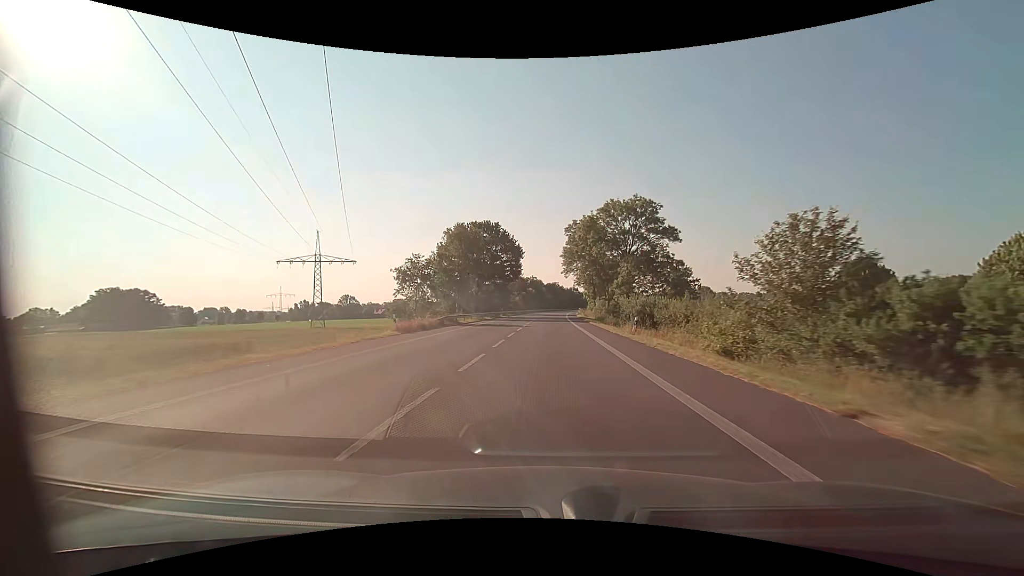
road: primary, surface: asphalt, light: Day
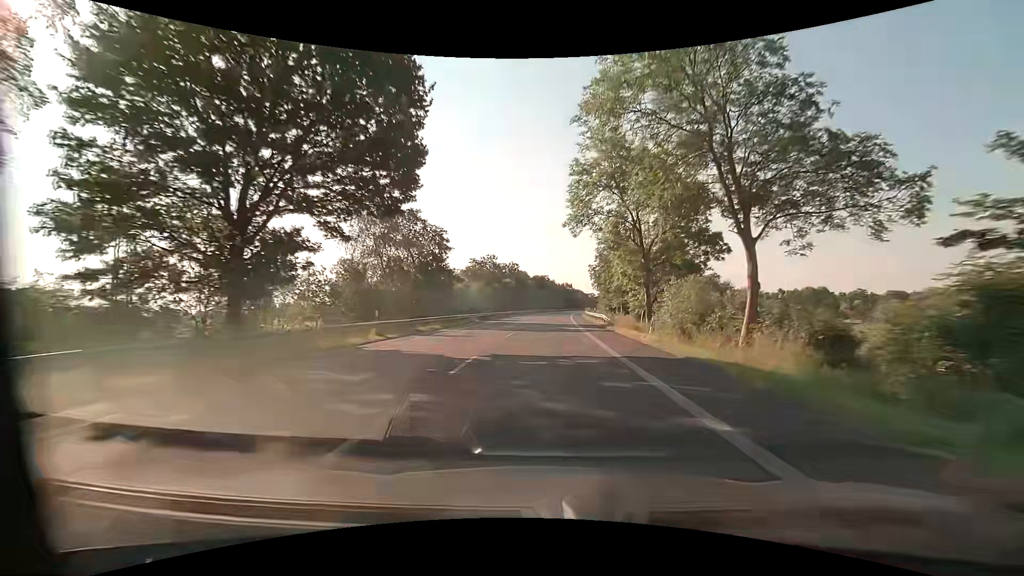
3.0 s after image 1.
(+0.5, +56.4) m; +1°
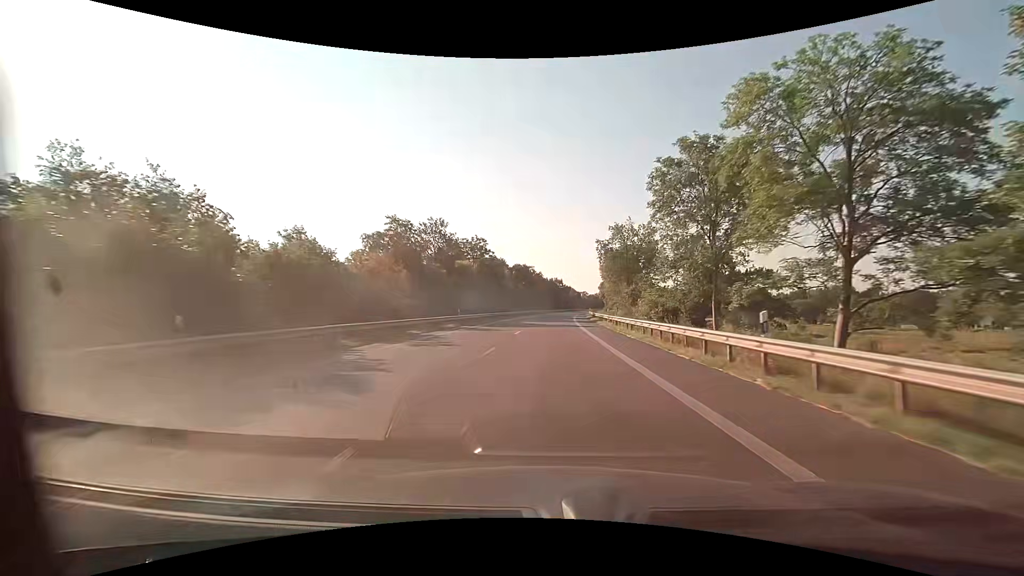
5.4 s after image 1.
(+0.4, +45.1) m; +1°
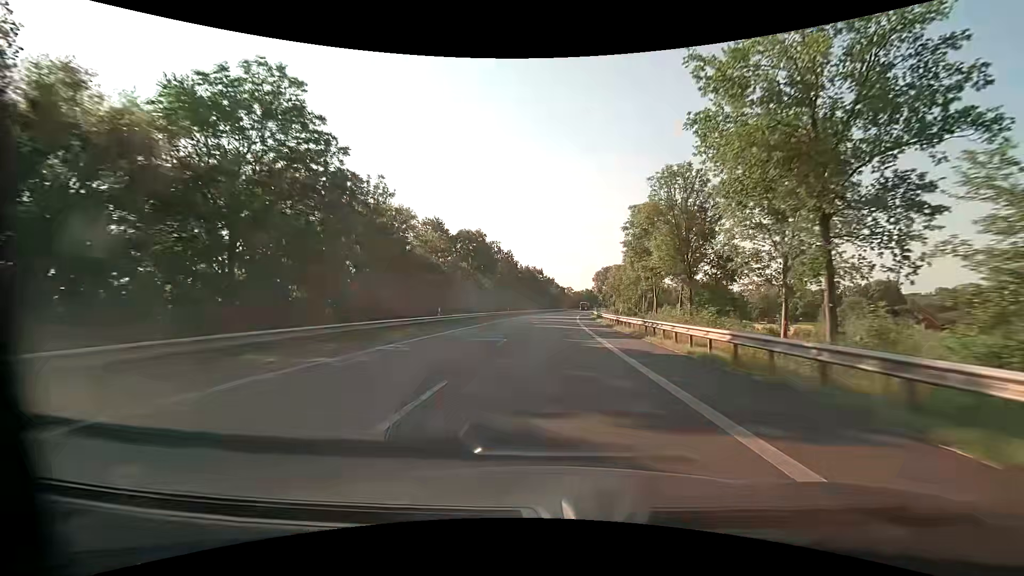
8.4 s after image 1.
(+1.2, +56.5) m; +2°
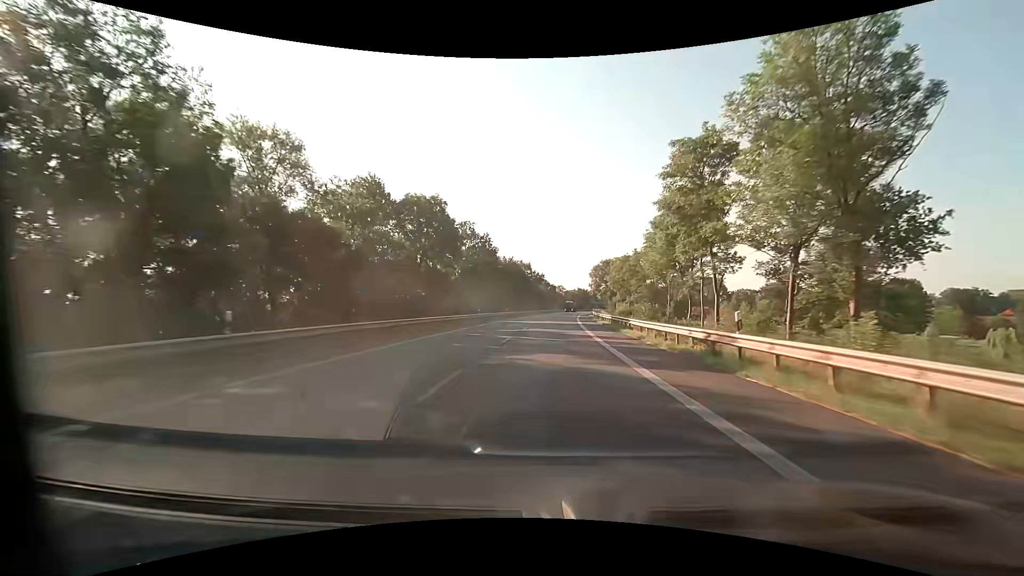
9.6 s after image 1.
(+0.3, +22.6) m; +2°
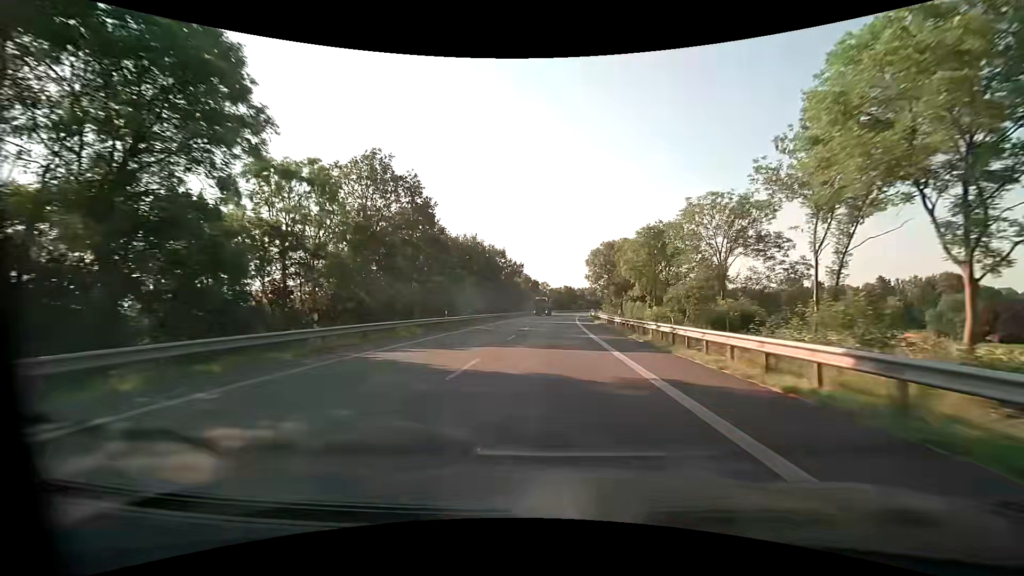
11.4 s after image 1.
(+0.4, +34.0) m; +2°
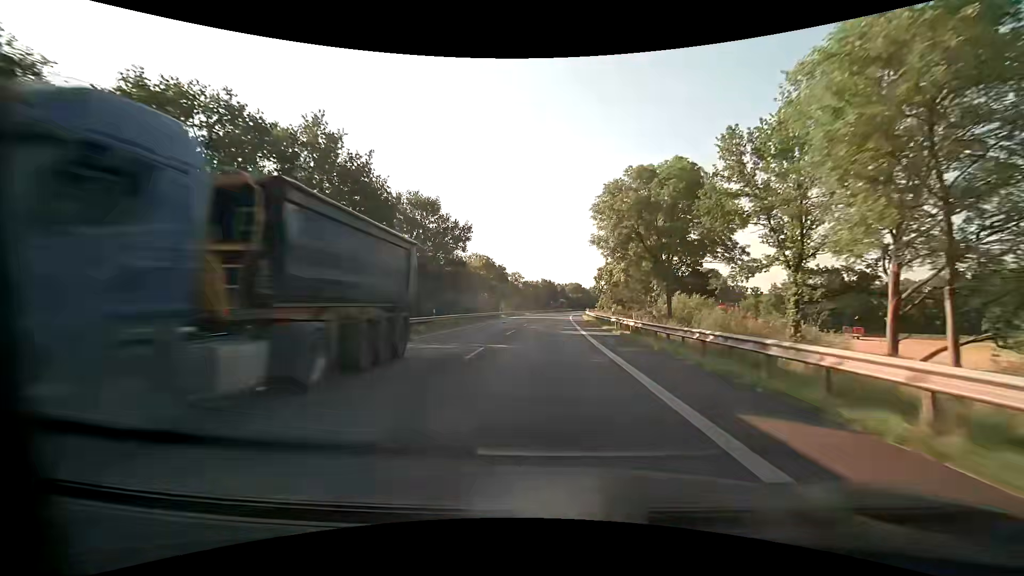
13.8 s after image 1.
(+1.1, +45.3) m; +3°
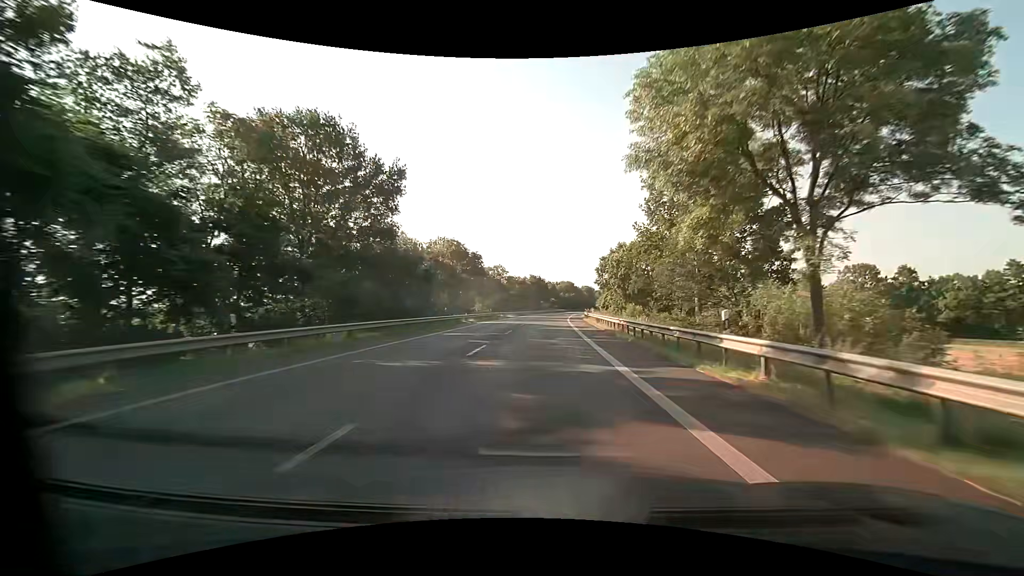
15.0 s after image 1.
(+0.3, +22.7) m; +1°
(0, +10) (0, +20) (0, +30) (0, +40) (+1, +50) (+1, +60) (+1, +70) (+2, +80) (+3, +90) (+3, +100) m
